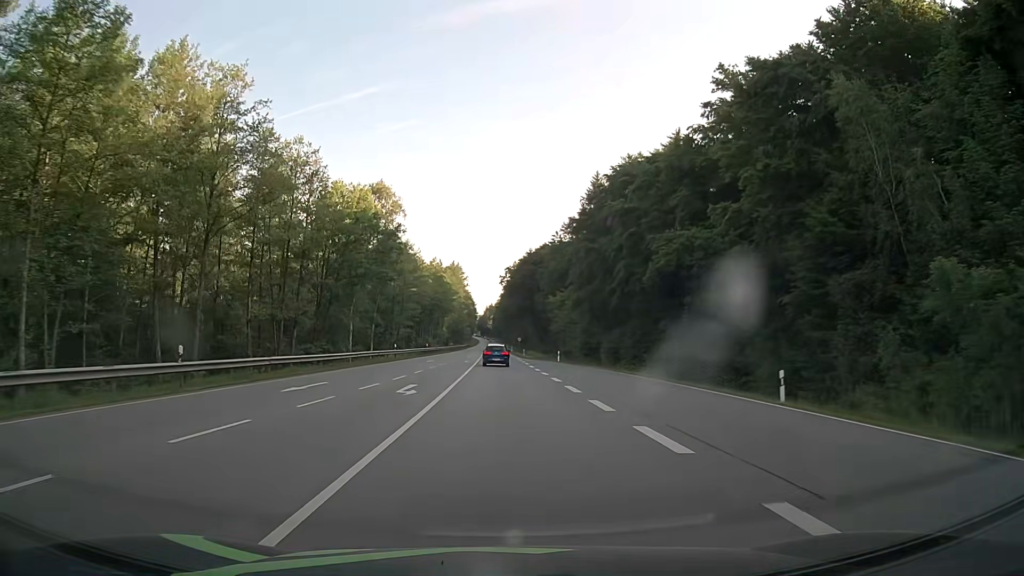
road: secondary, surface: asphalt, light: Day
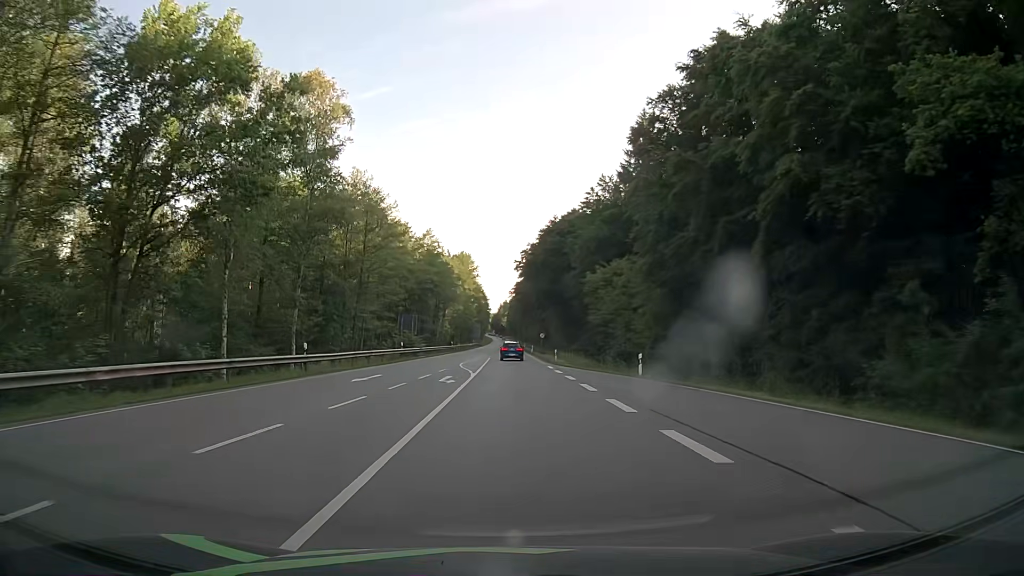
(-0.4, +31.1) m; -1°
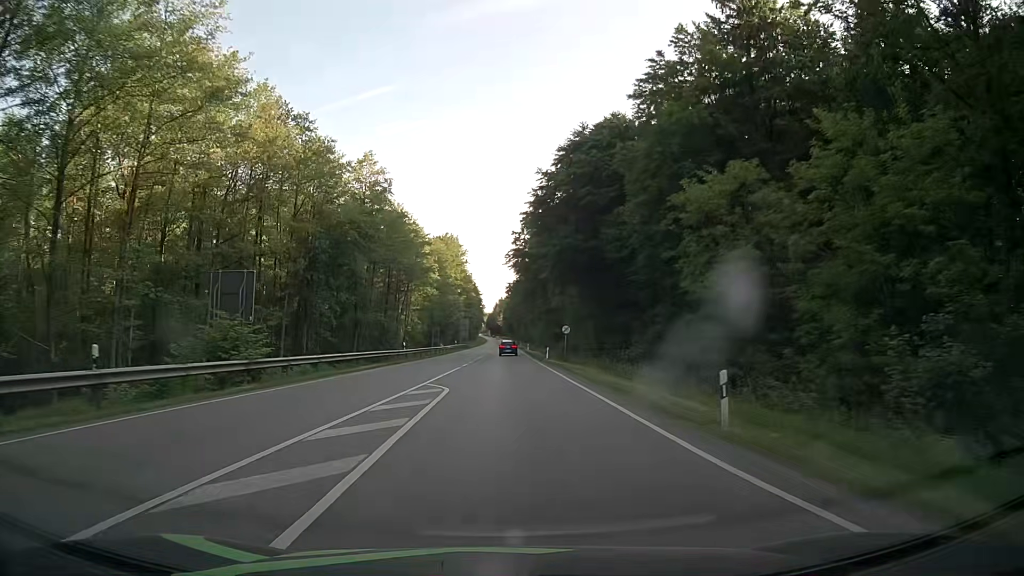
(0.0, +40.7) m; 0°
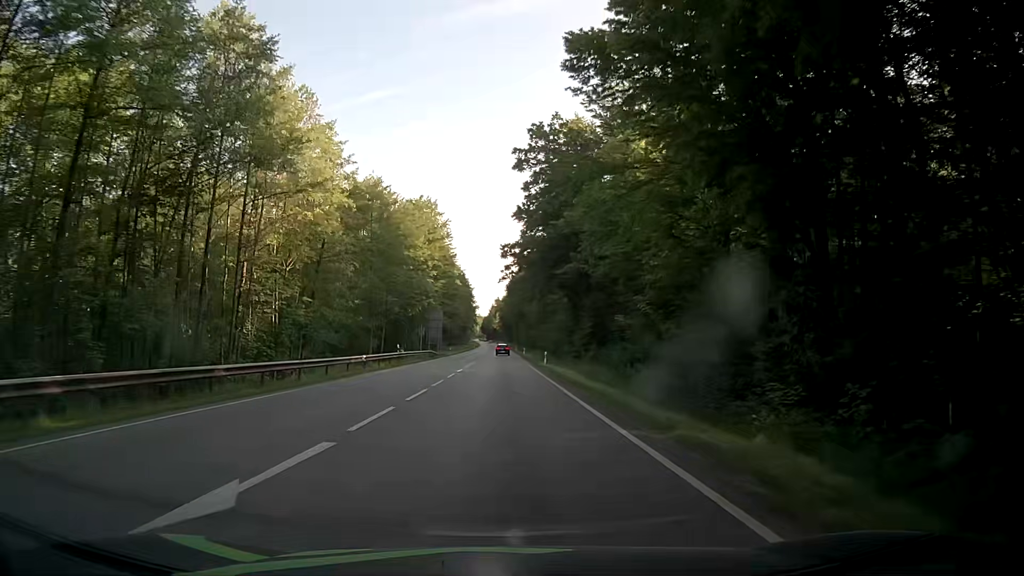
(+0.3, +51.5) m; 0°
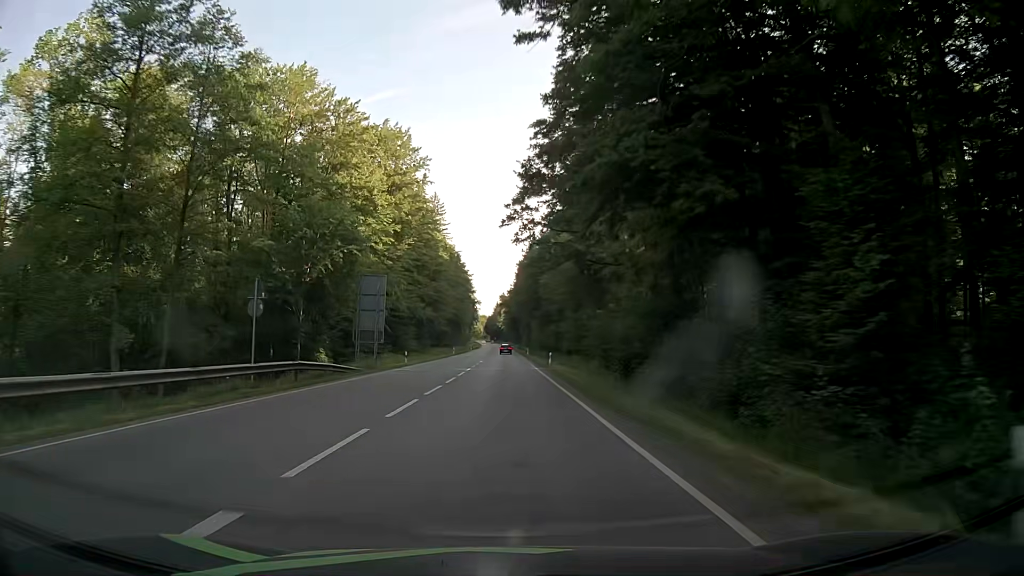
(+0.1, +46.2) m; 0°
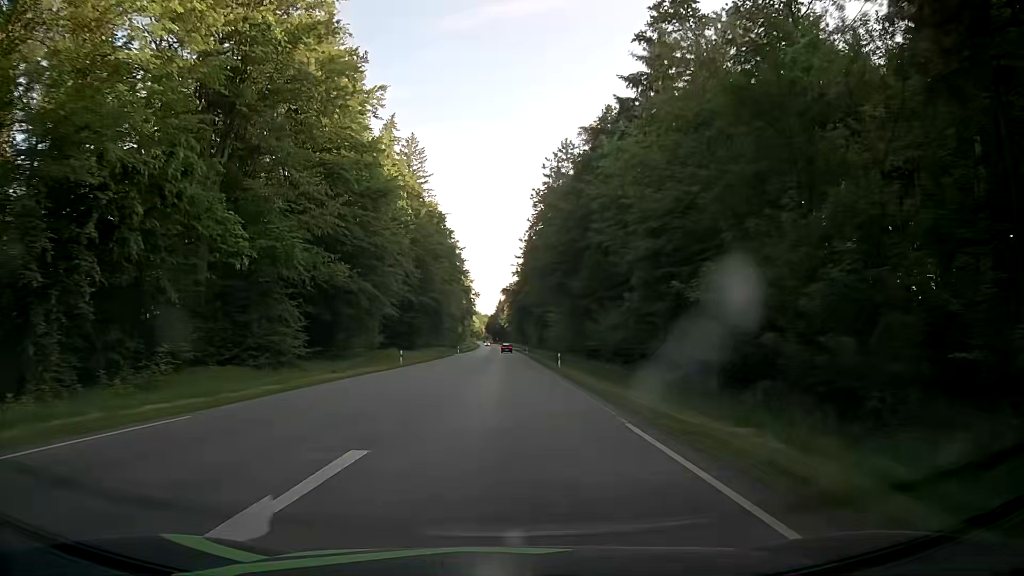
(0.0, +51.0) m; 0°
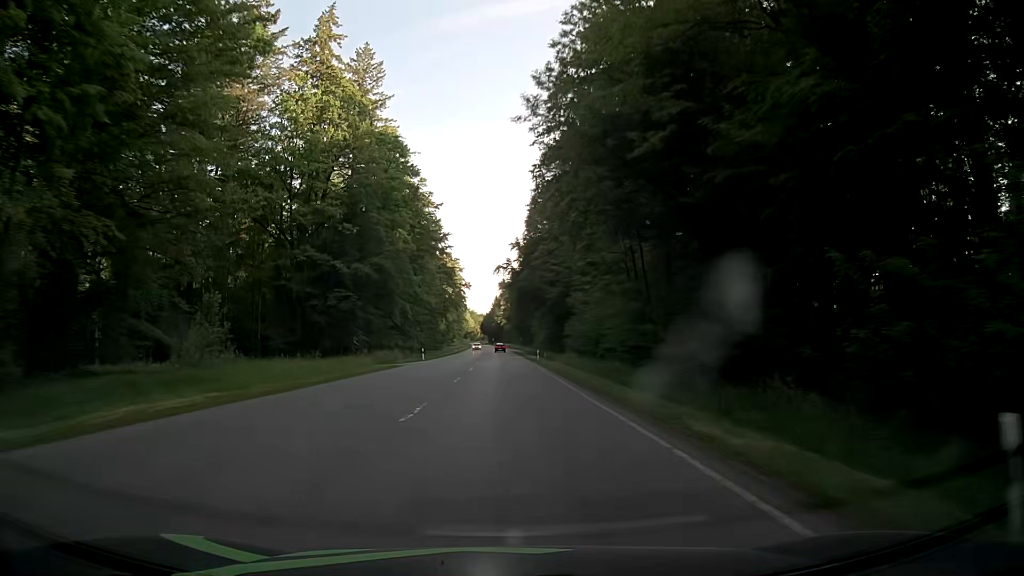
(+0.5, +41.0) m; +1°
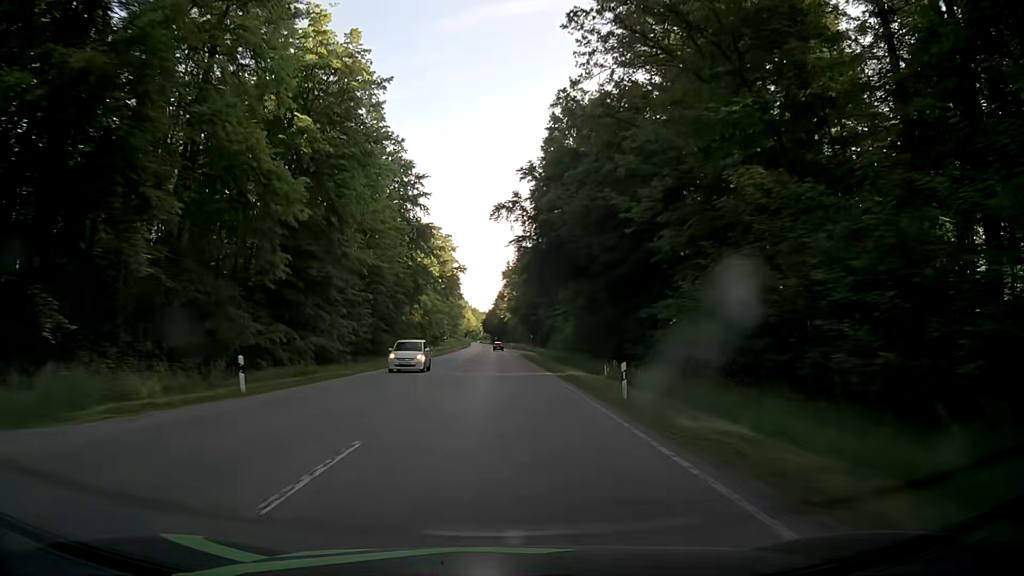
(+0.1, +43.2) m; 0°
(0, +10) (0, +20) (0, +30) (0, +40) (0, +50) (-1, +60) (-1, +70) (-1, +80) (-1, +90) (-1, +100) m
